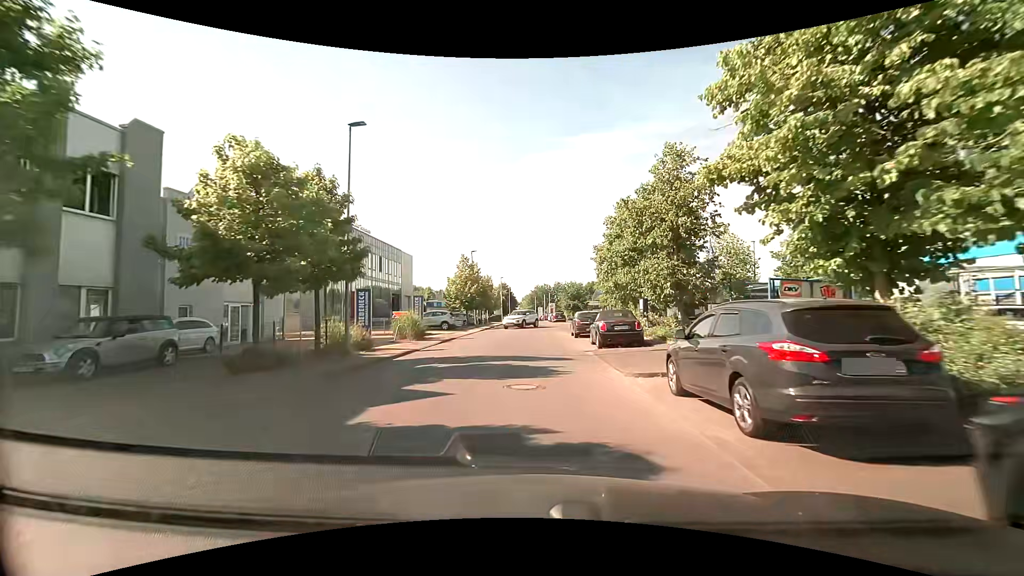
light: Day
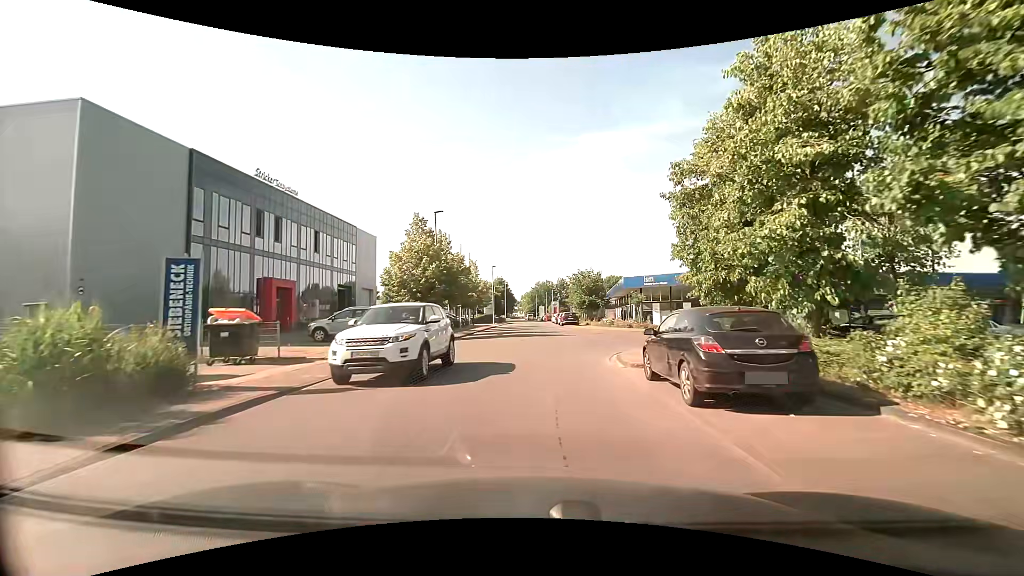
(-0.3, +19.5) m; -1°
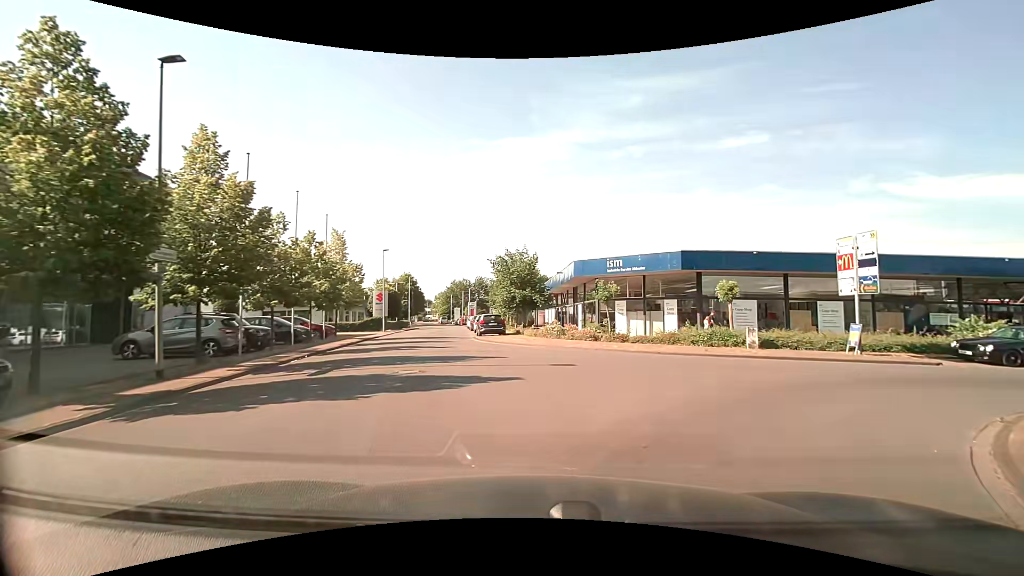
(+0.7, +18.0) m; +10°
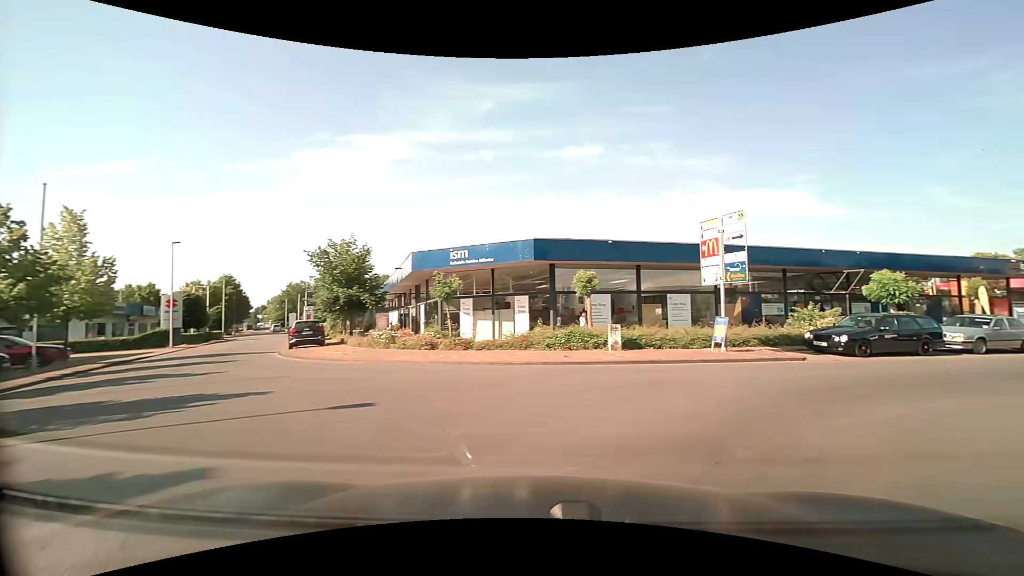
(+0.6, +5.1) m; +16°
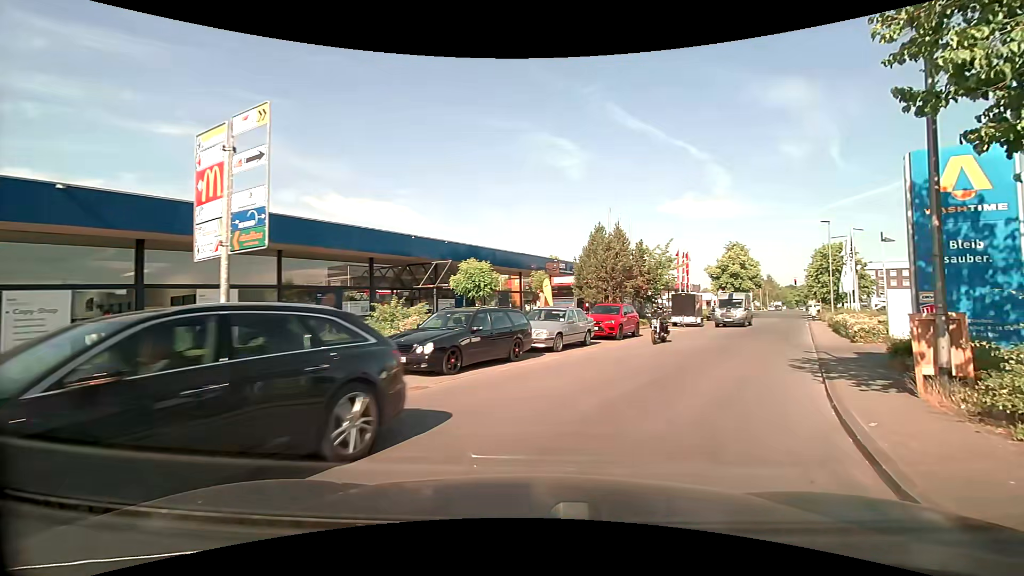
(+3.4, +8.6) m; +42°
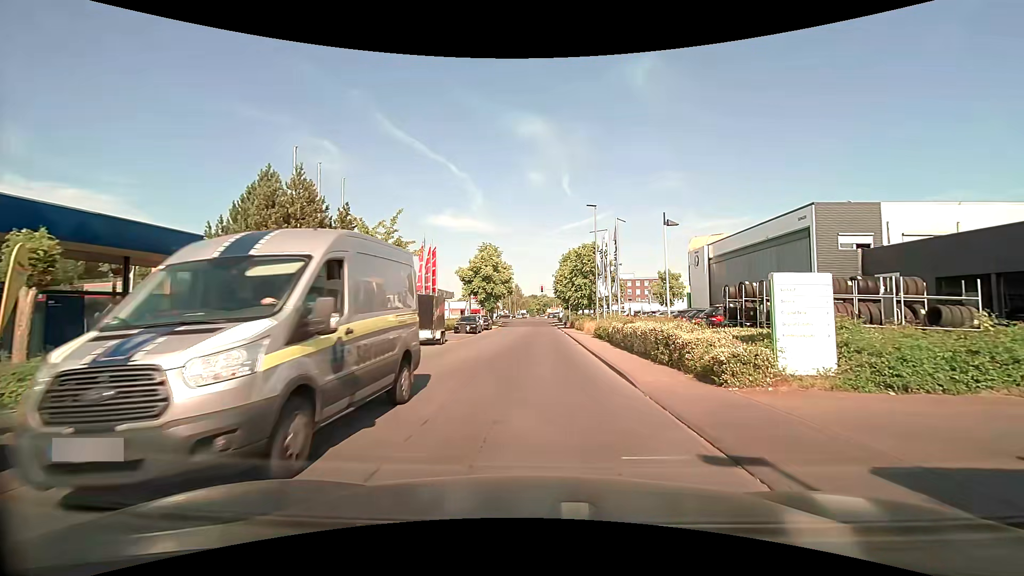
(+4.2, +13.4) m; +27°
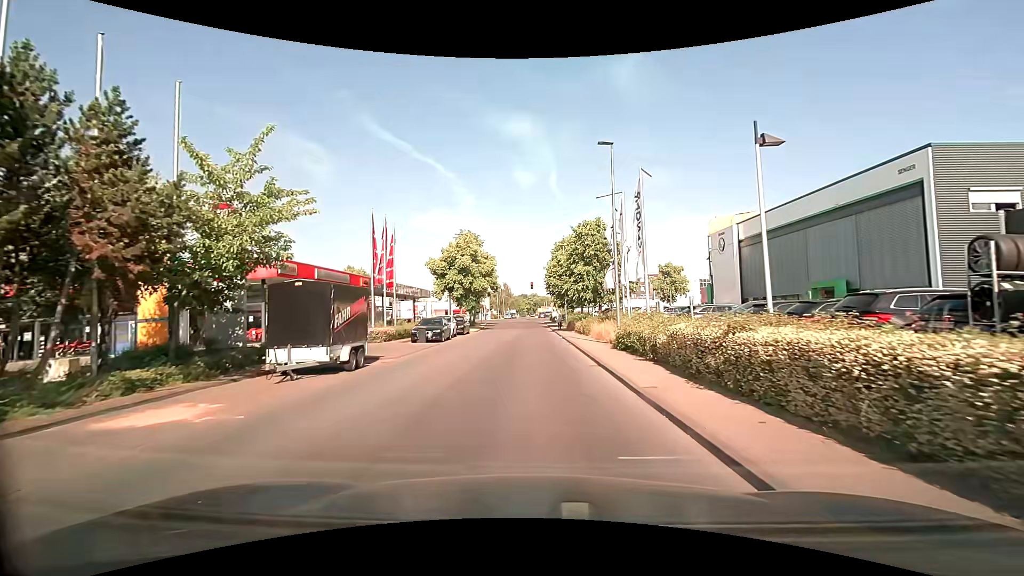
(+0.1, +10.8) m; +1°
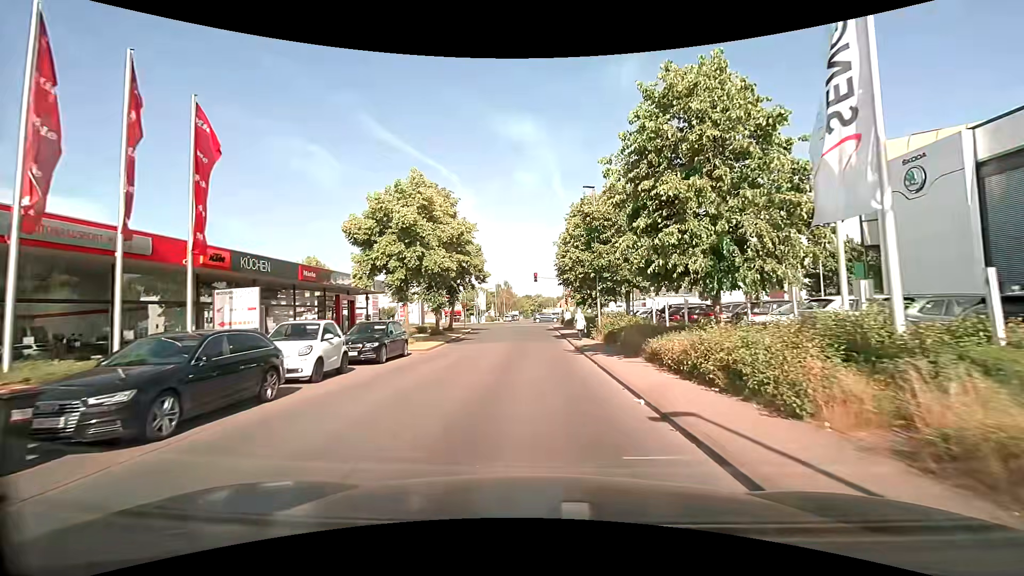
(-0.1, +21.9) m; 0°
(0, +10) (0, +20) (0, +30) (0, +40) (0, +50) (0, +60) (+3, +69) (+11, +74) (+21, +74) (+31, +74) m
